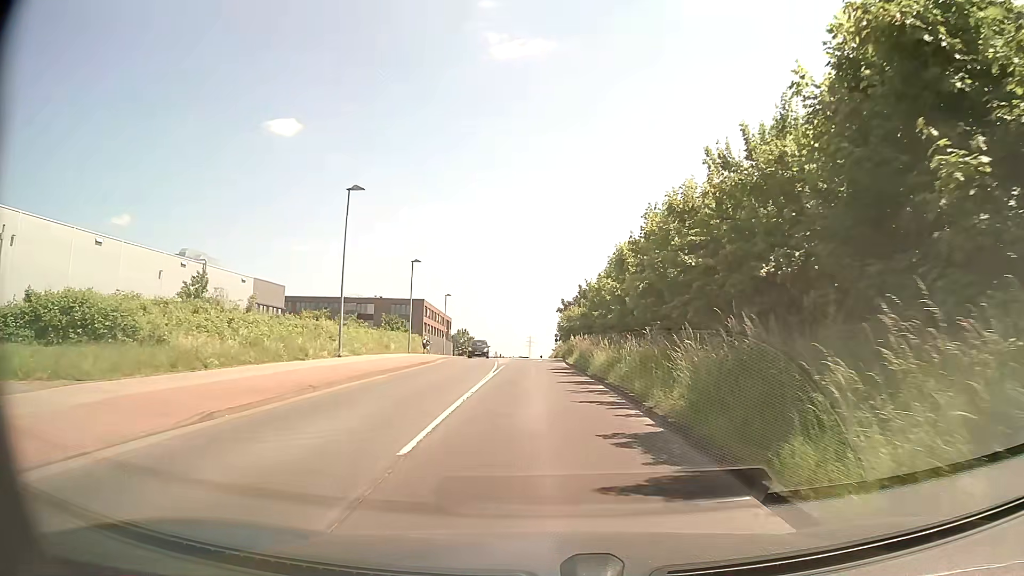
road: tertiary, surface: asphalt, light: Day
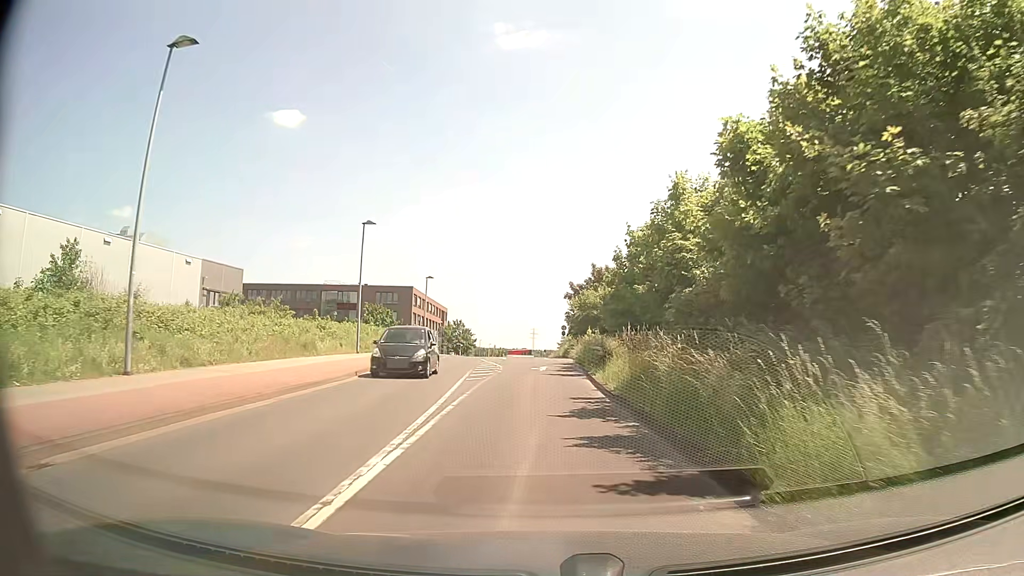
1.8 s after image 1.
(0.0, +16.5) m; 0°
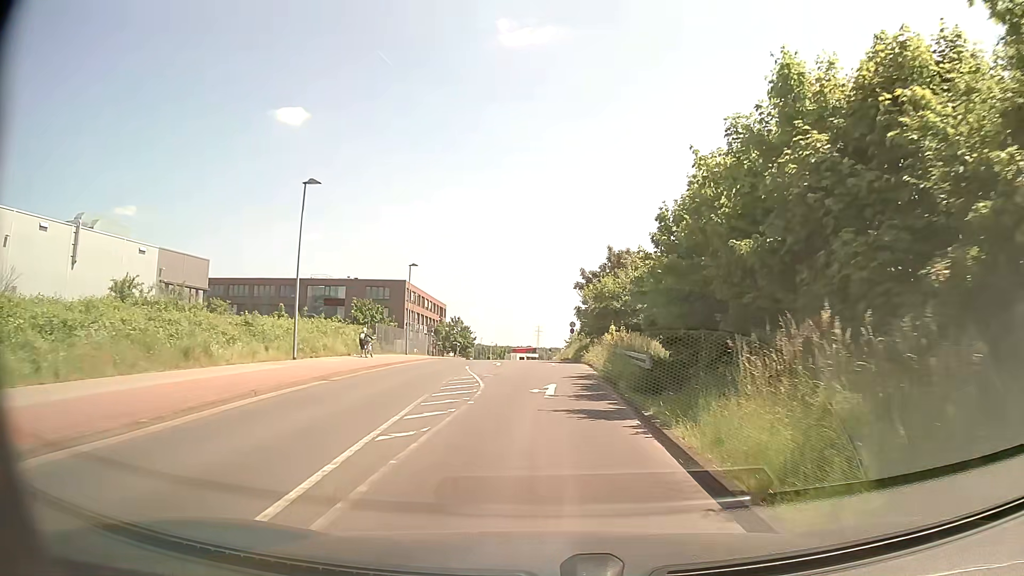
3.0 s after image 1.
(0.0, +10.8) m; 0°
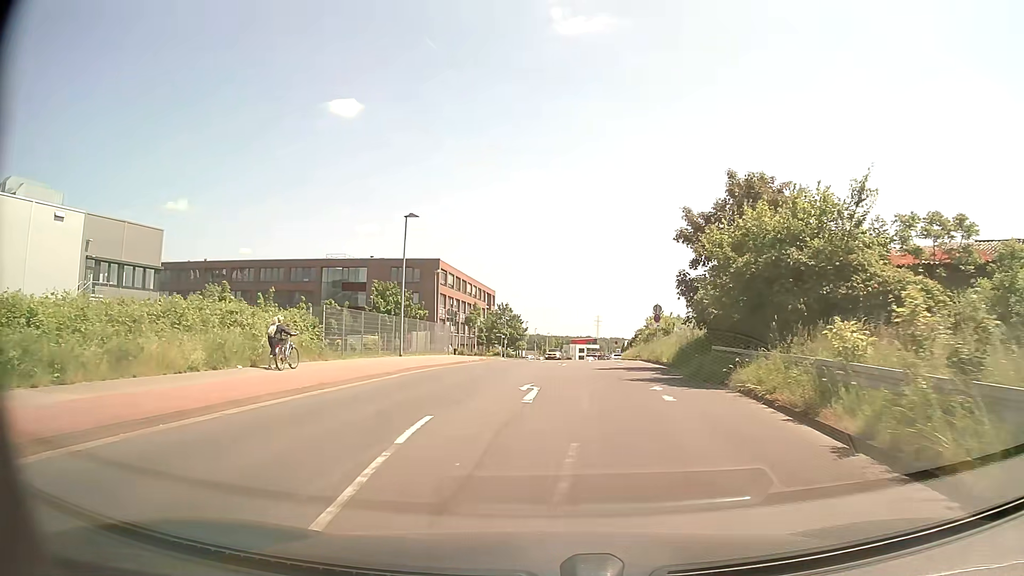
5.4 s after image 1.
(-0.7, +21.2) m; -5°
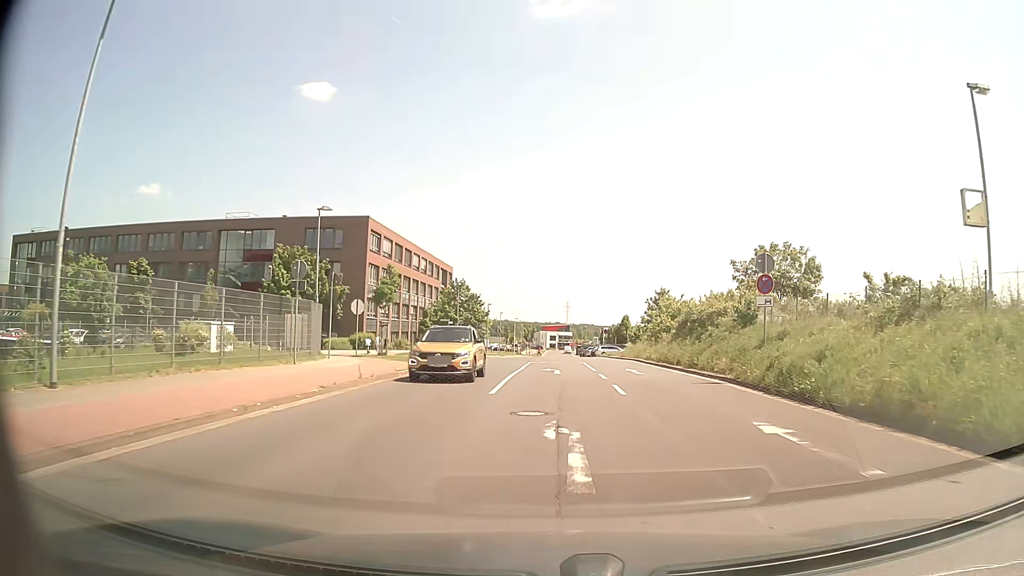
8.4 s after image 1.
(-0.1, +26.0) m; +2°
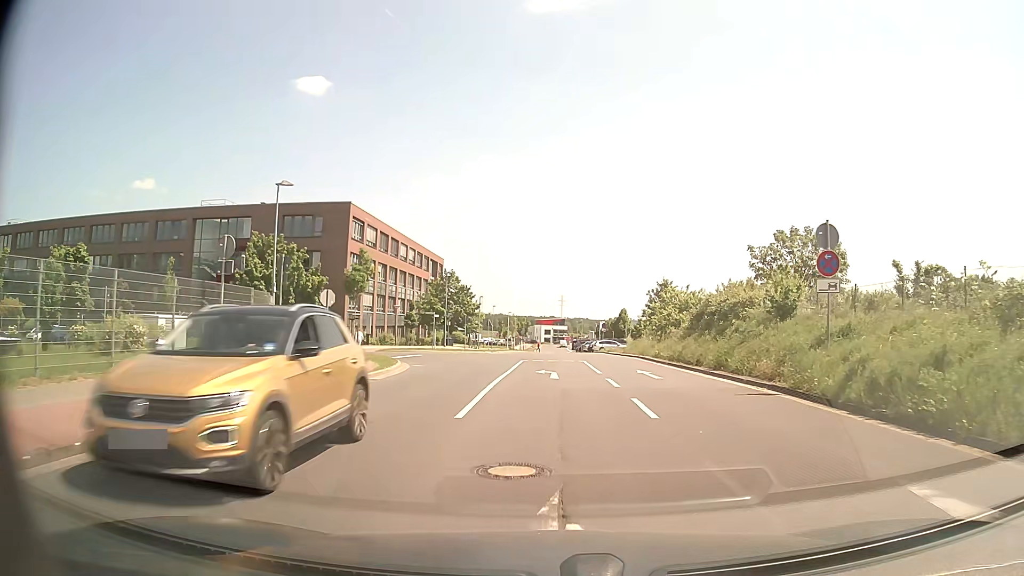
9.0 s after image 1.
(0.0, +4.9) m; +1°
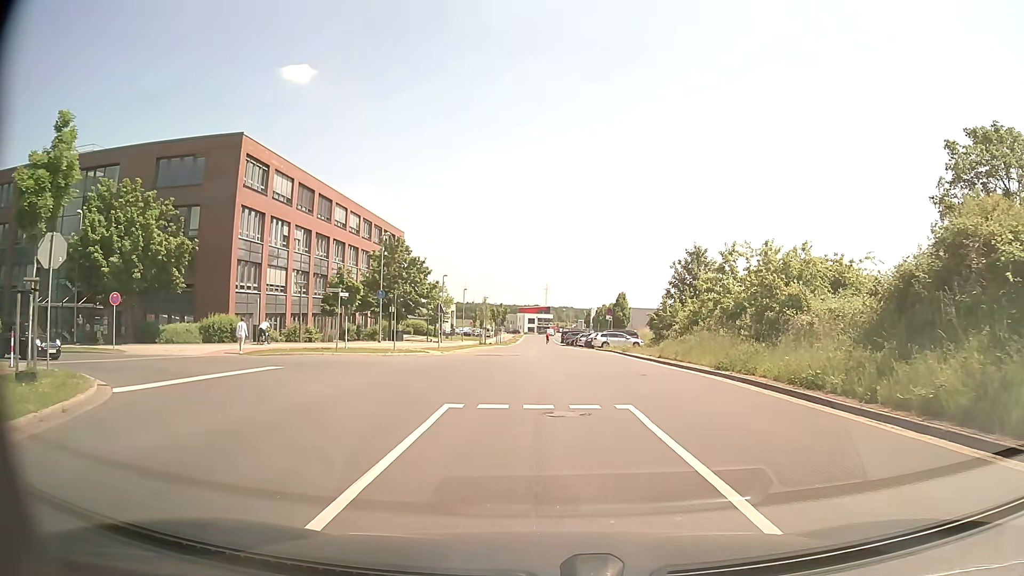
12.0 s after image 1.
(+0.2, +22.0) m; +1°
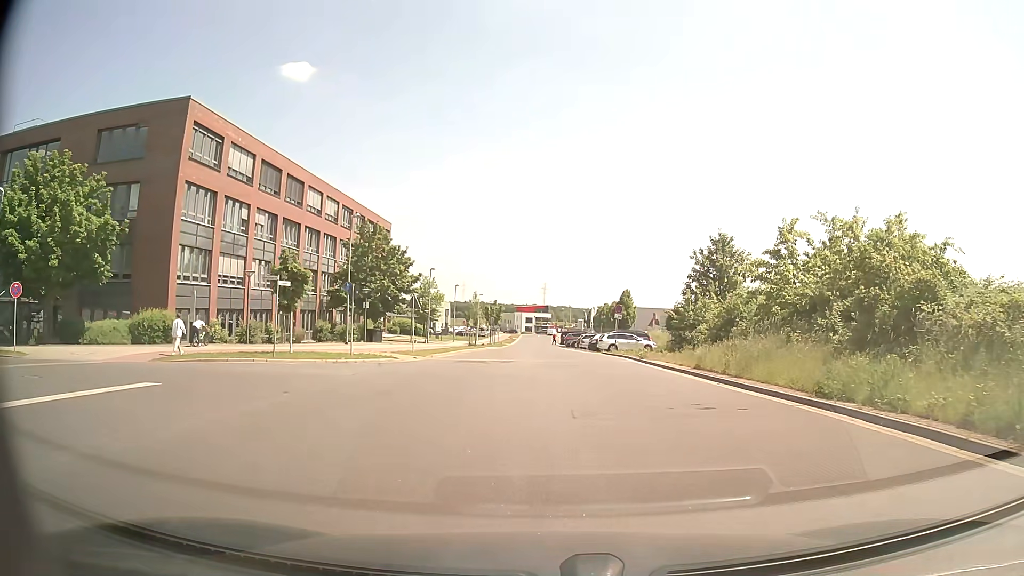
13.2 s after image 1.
(0.0, +7.7) m; 0°
